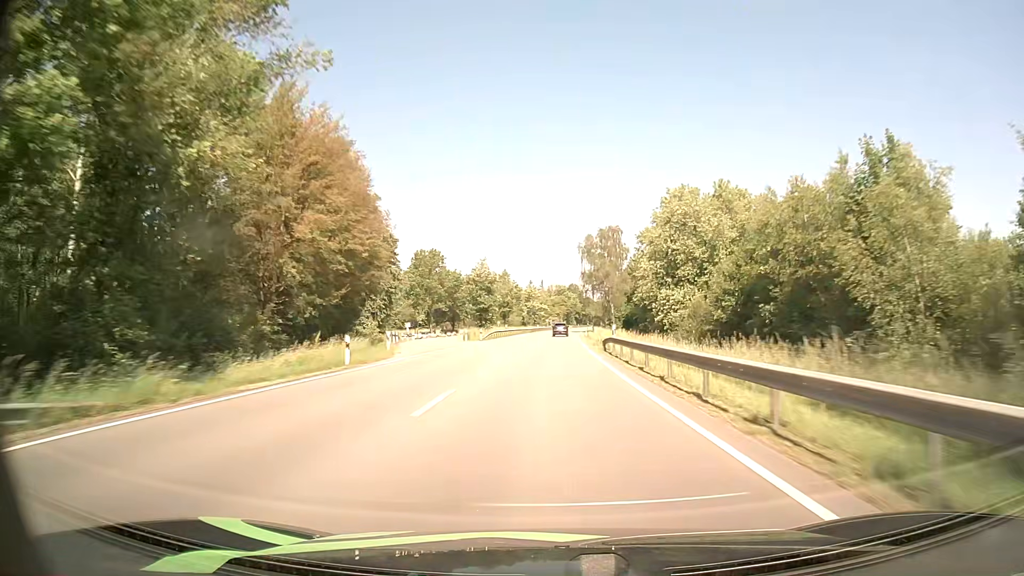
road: primary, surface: asphalt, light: Day
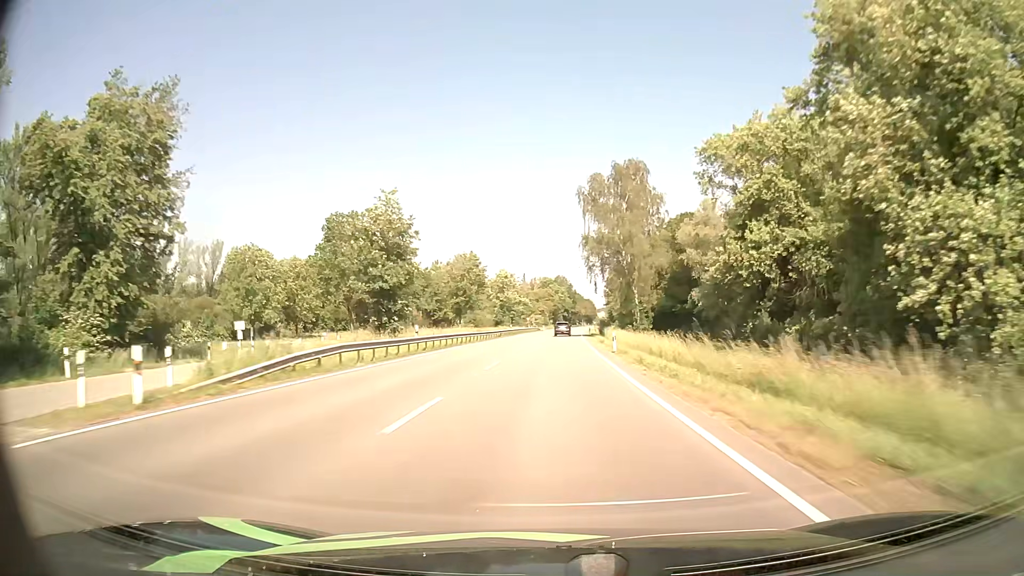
(+0.6, +49.7) m; +1°
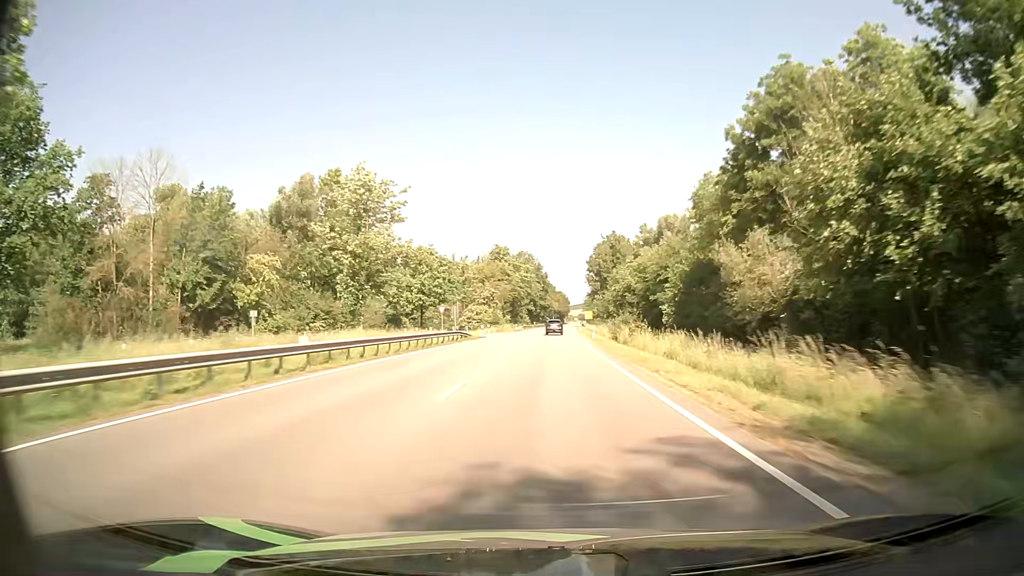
(+1.9, +80.8) m; +3°
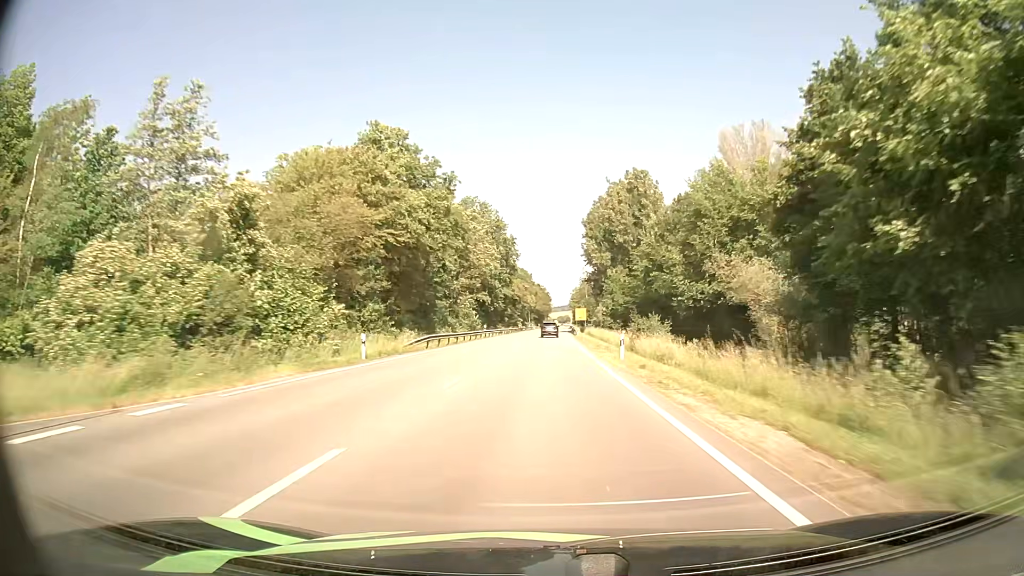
(+1.4, +77.8) m; +2°
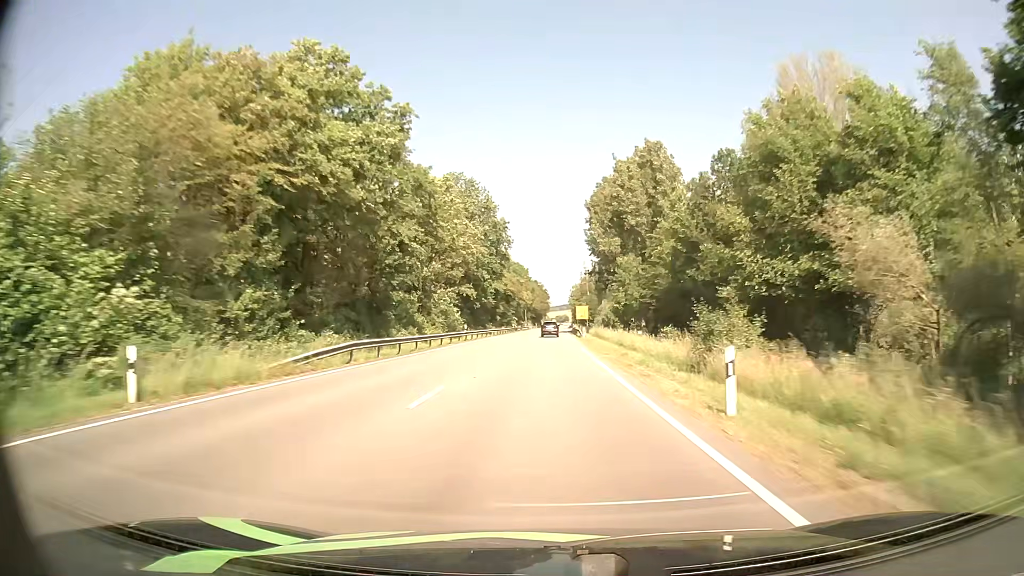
(0.0, +15.4) m; 0°
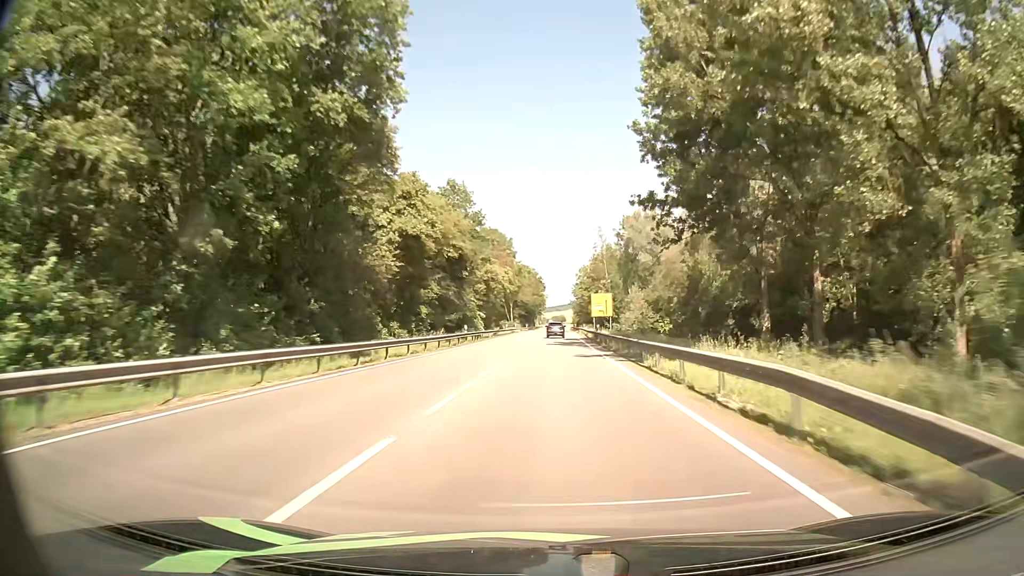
(+0.2, +61.2) m; 0°
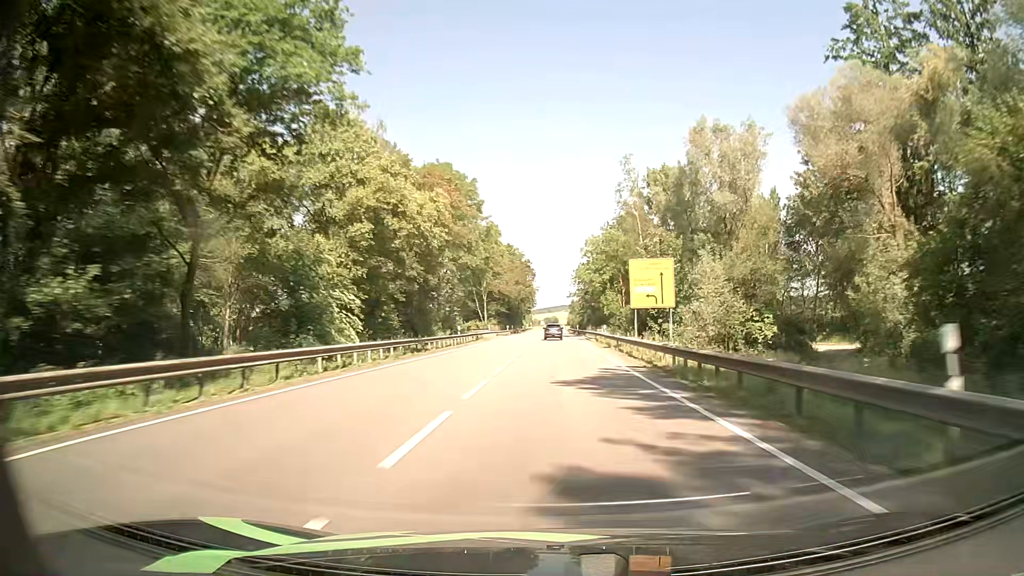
(+0.3, +45.5) m; +1°
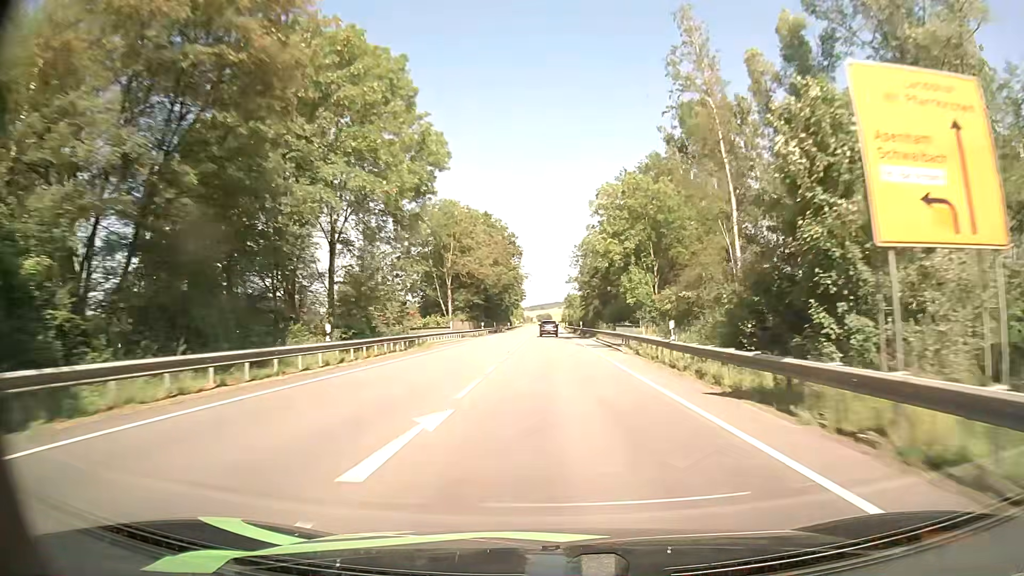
(+0.2, +30.1) m; +1°
(0, +10) (0, +20) (0, +30) (0, +40) (0, +50) (0, +60) (0, +70) (0, +80) (0, +90) (0, +100) m
